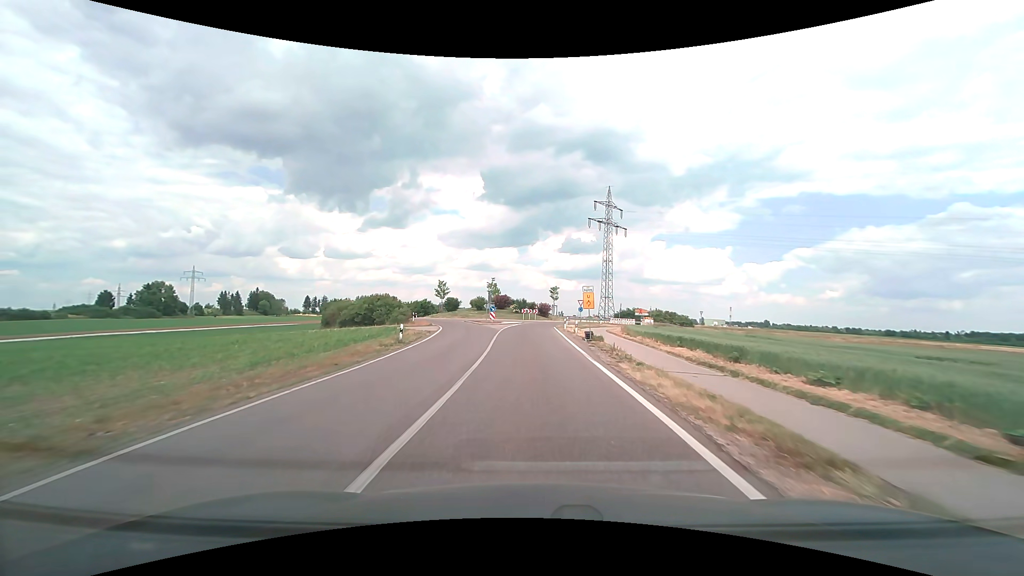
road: secondary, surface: asphalt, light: Day
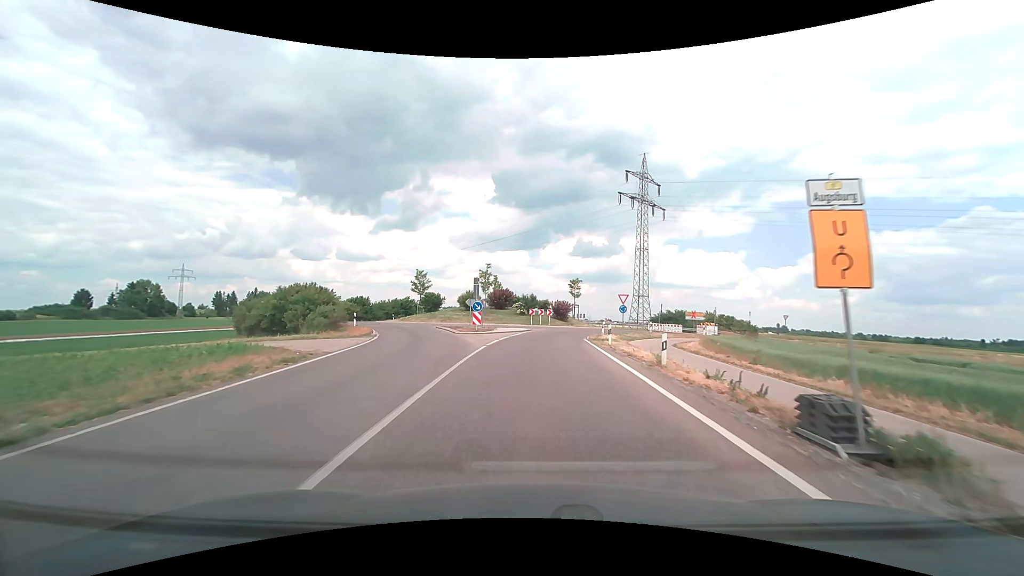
(-0.3, +21.7) m; -2°
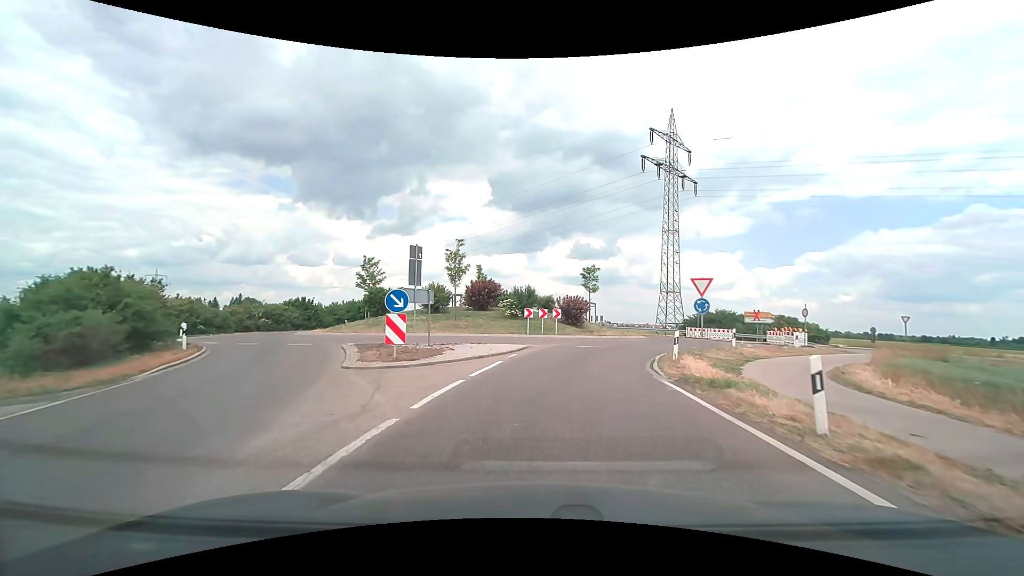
(0.0, +17.0) m; 0°
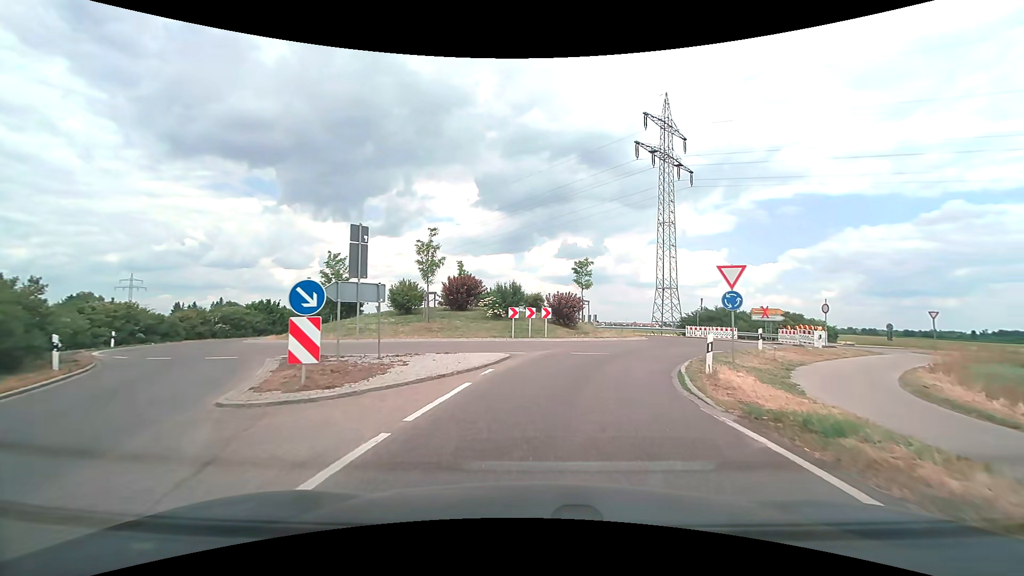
(0.0, +4.2) m; +1°
